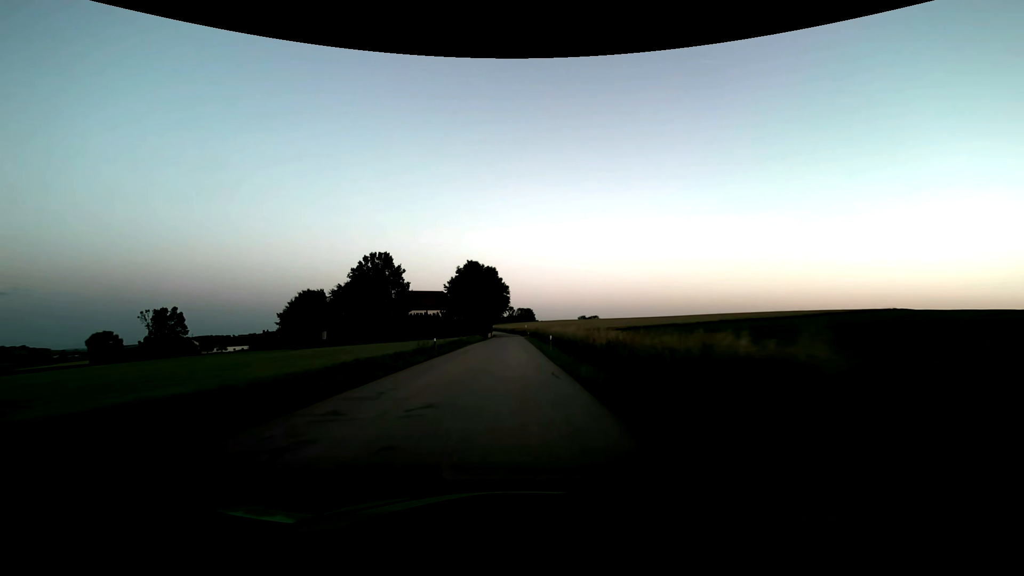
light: Dusk
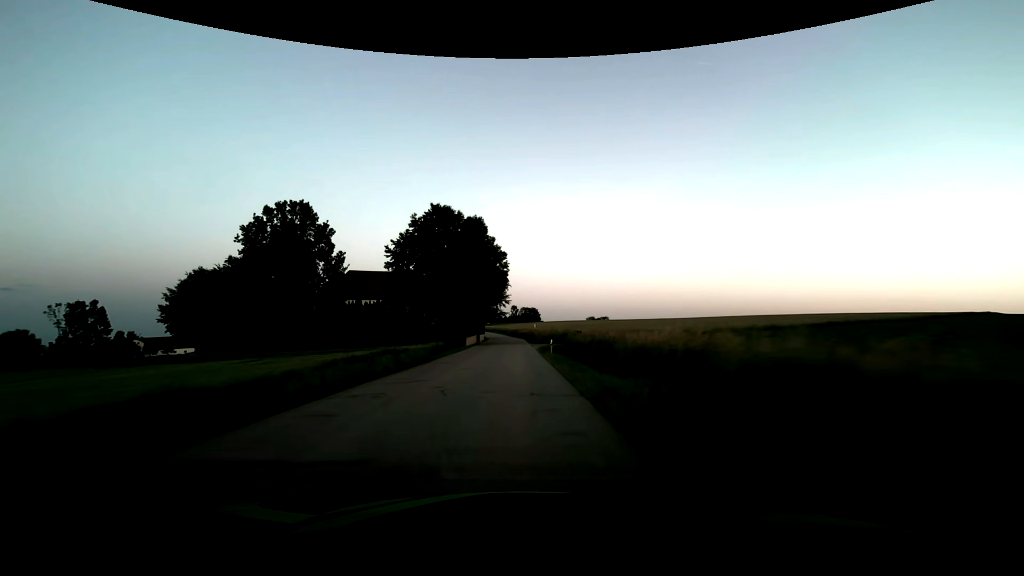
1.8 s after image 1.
(0.0, +44.2) m; 0°
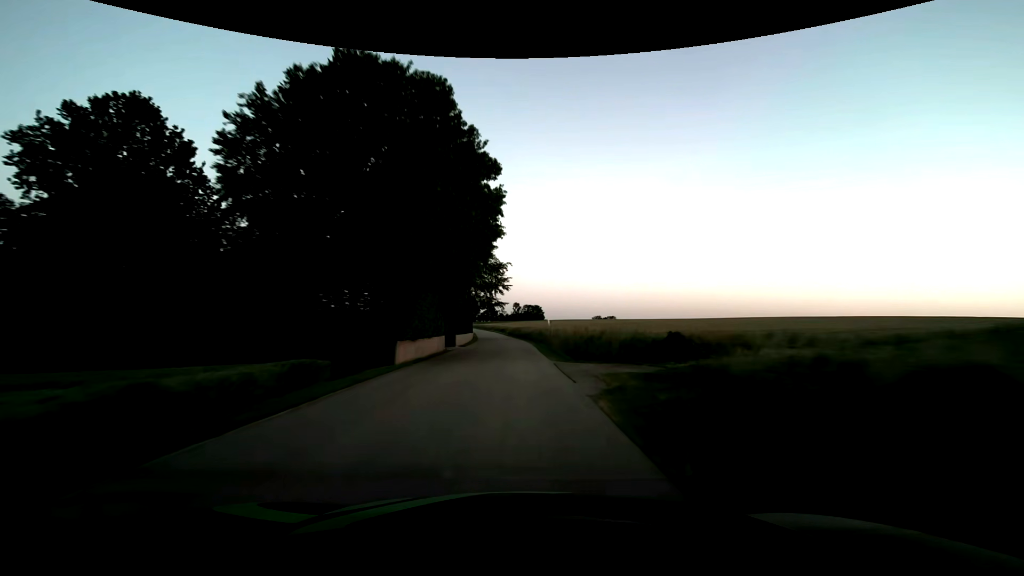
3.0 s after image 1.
(-0.1, +29.4) m; 0°
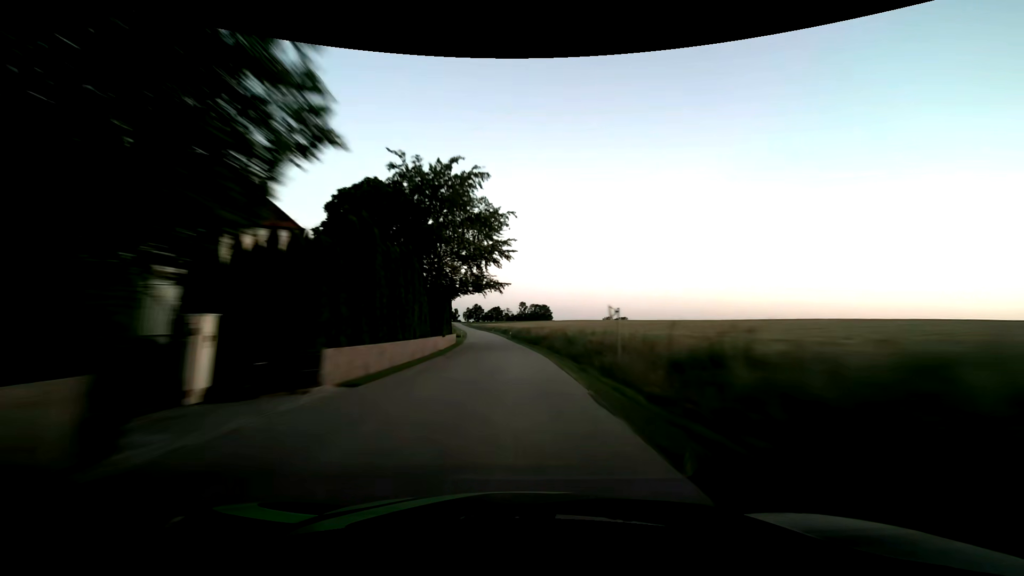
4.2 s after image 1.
(-0.2, +29.2) m; 0°
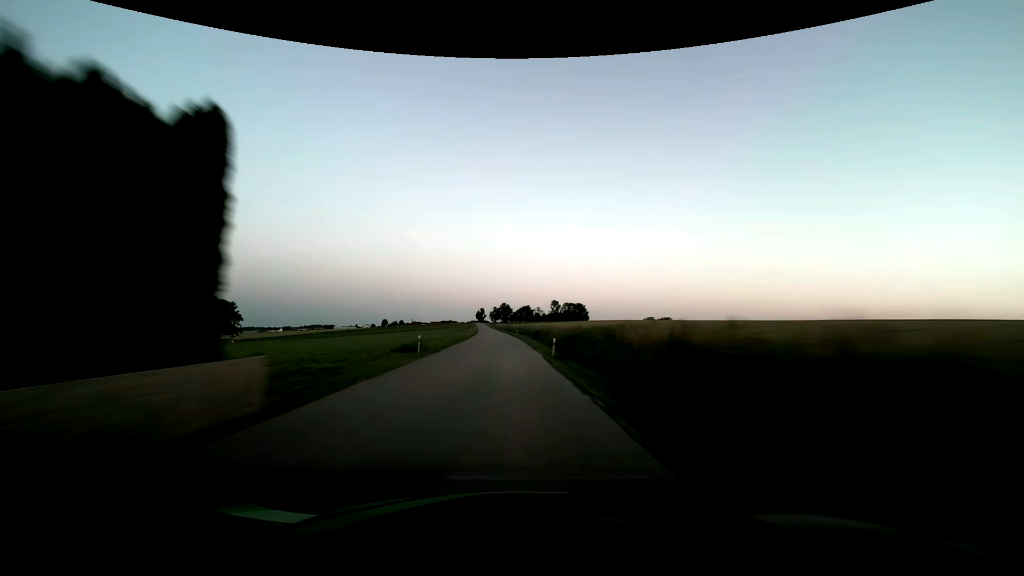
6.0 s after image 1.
(-1.3, +43.6) m; -4°
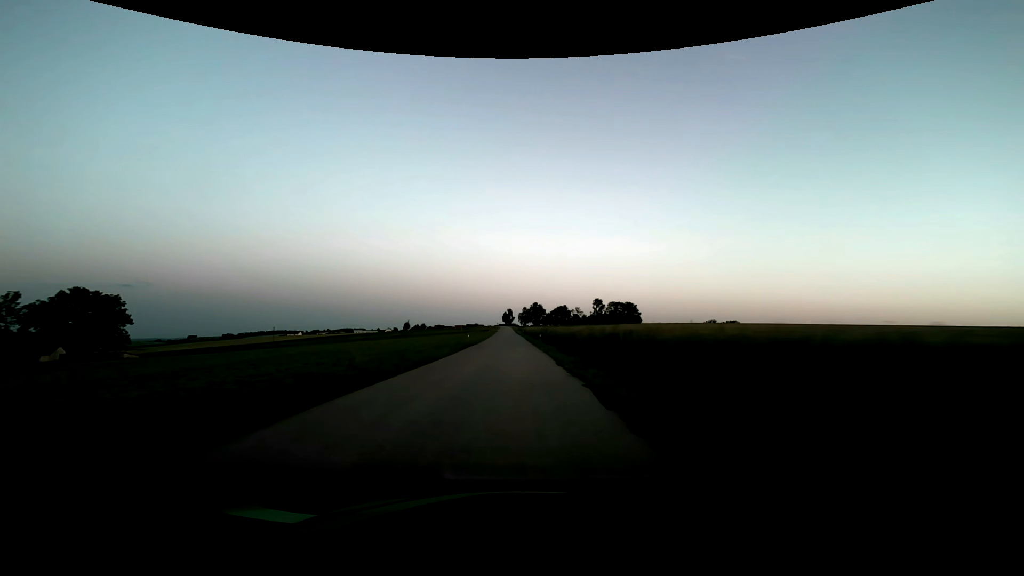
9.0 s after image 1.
(-2.1, +71.6) m; -3°
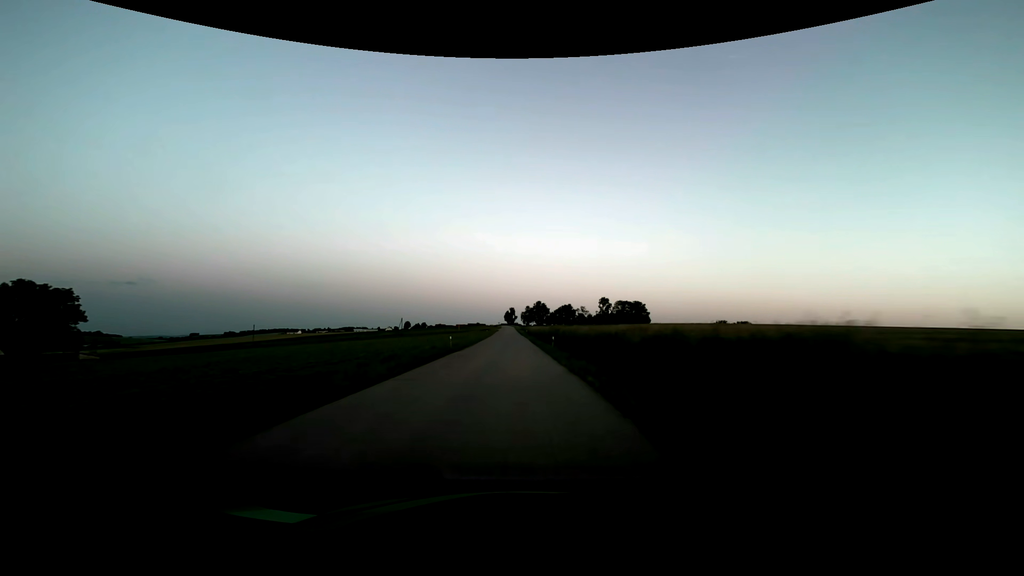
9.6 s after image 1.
(-0.1, +14.2) m; 0°
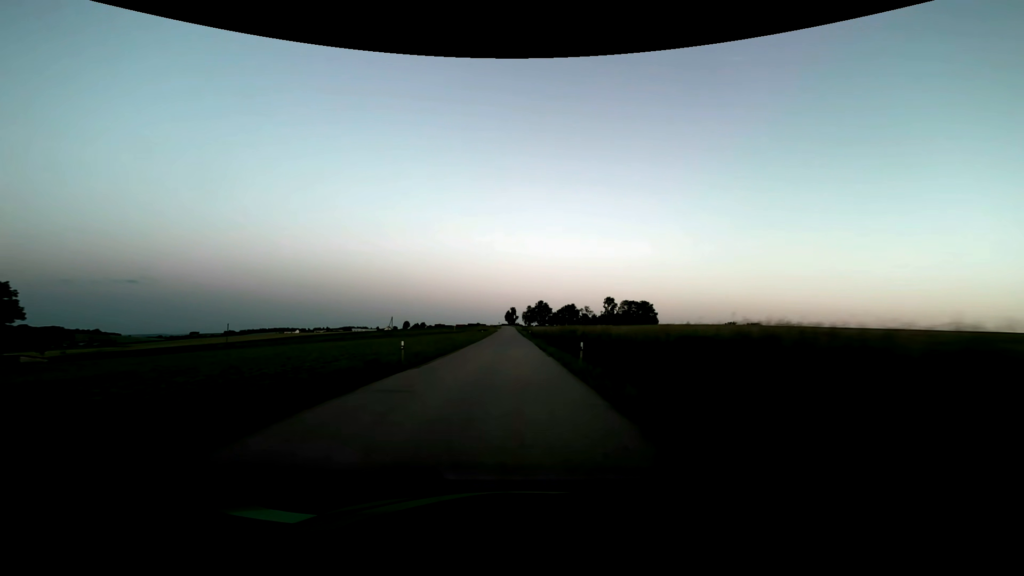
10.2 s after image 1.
(0.0, +14.1) m; 0°
(0, +10) (0, +20) (0, +30) (0, +40) (0, +50) (0, +60) (0, +70) (0, +80) (-1, +90) (-1, +100) m
